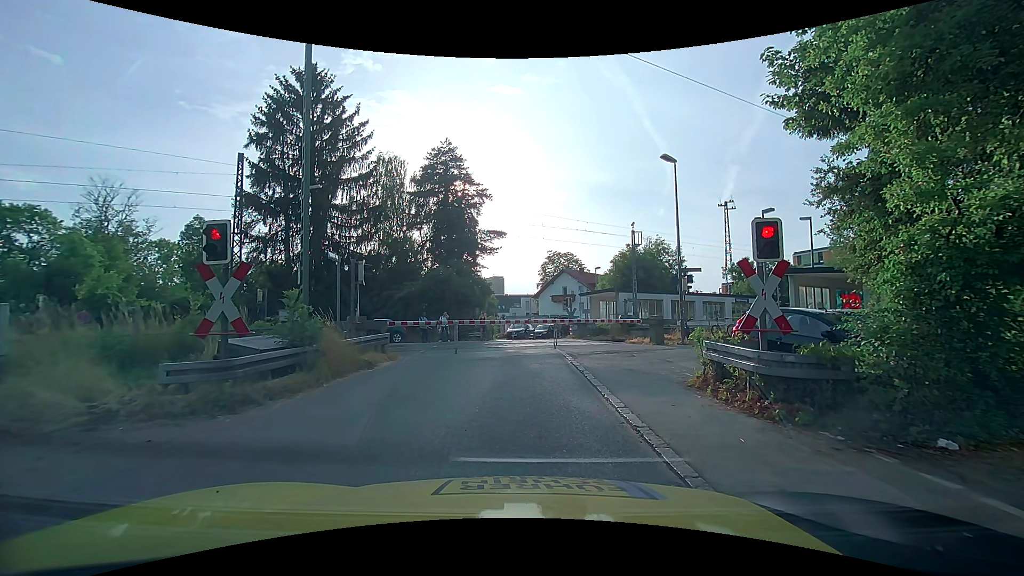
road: unclassified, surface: asphalt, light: Day
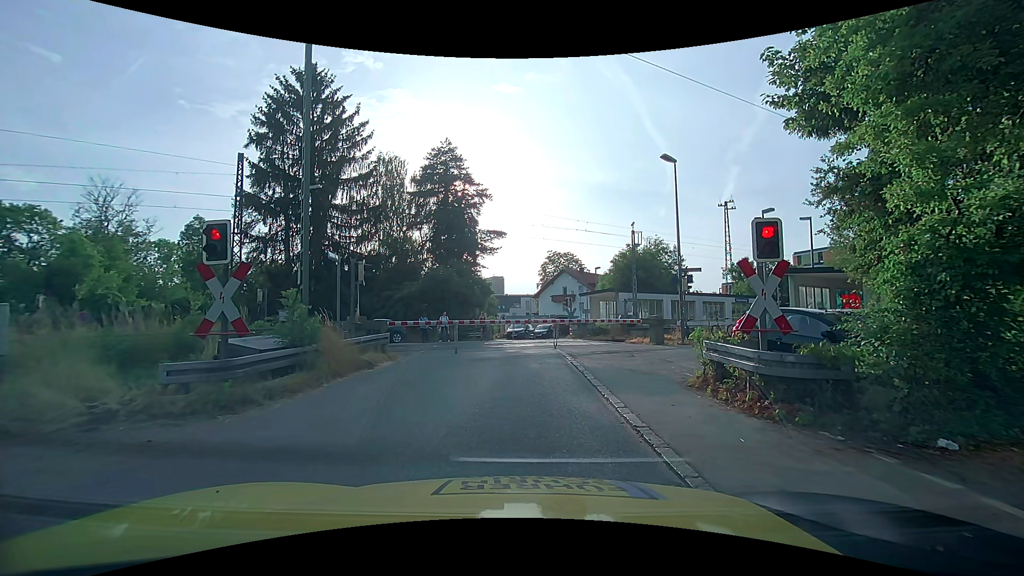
(0.0, 0.0) m; 0°
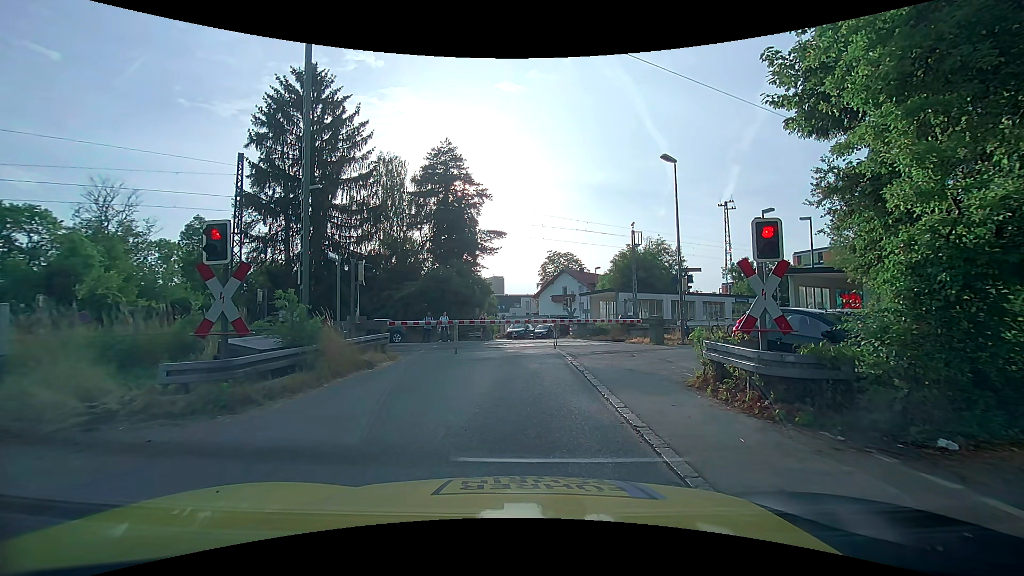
(0.0, 0.0) m; 0°
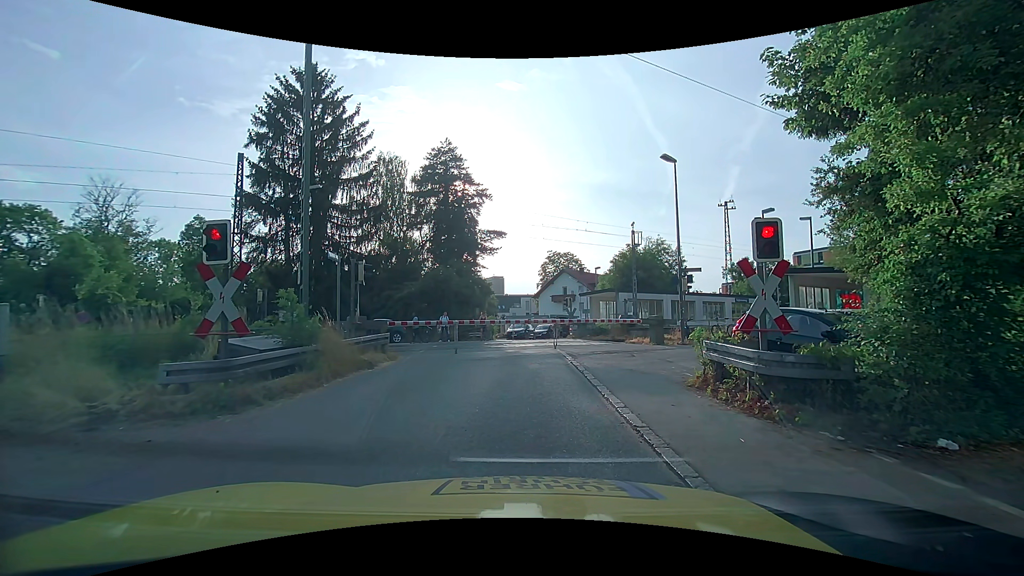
(0.0, 0.0) m; 0°
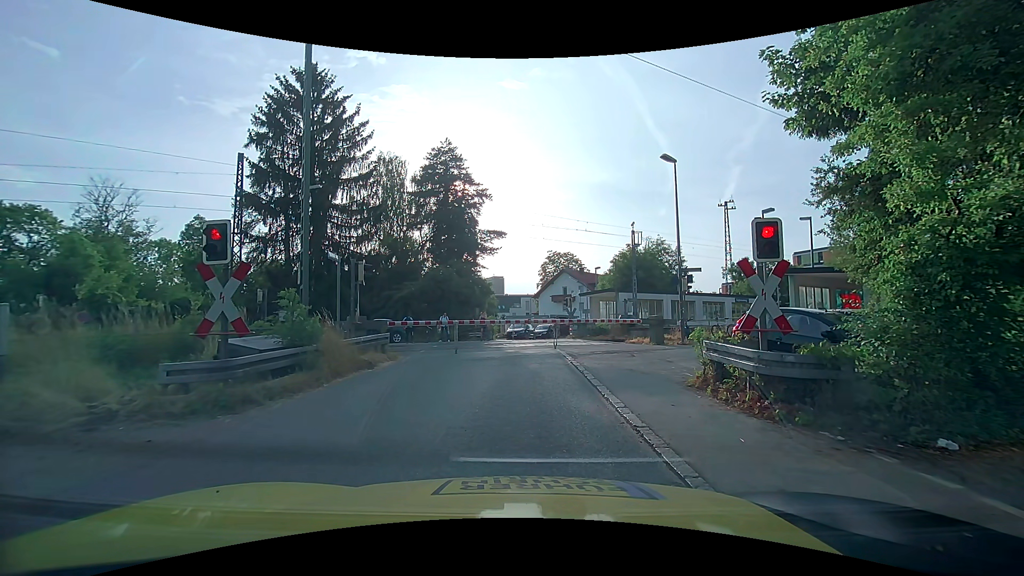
(0.0, 0.0) m; 0°
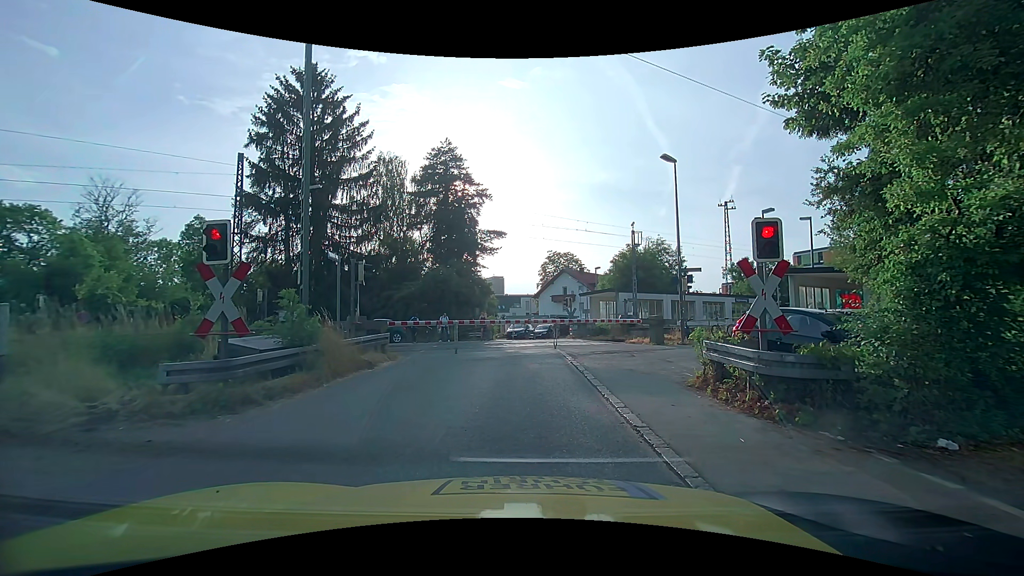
(0.0, 0.0) m; 0°
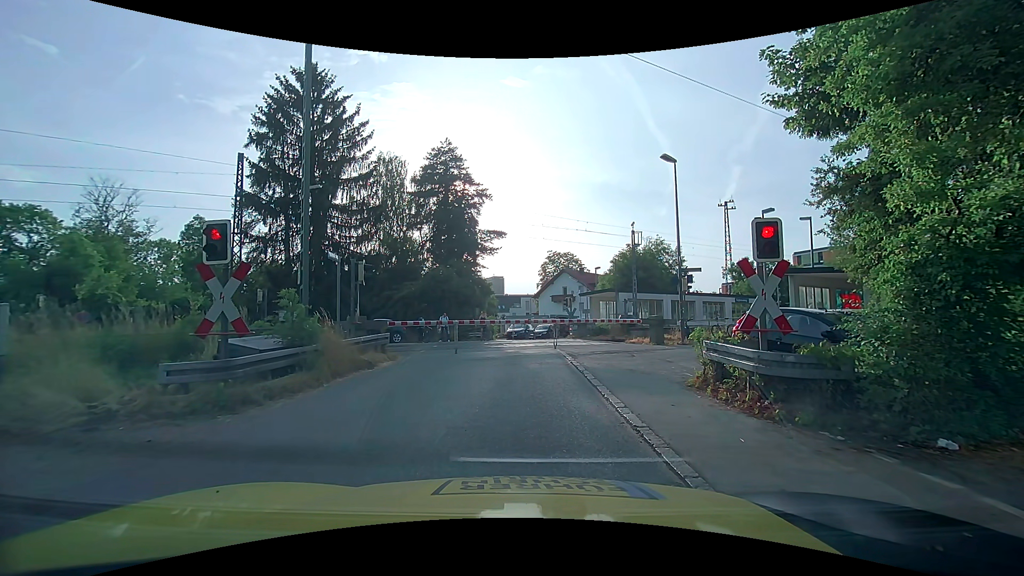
(0.0, 0.0) m; 0°
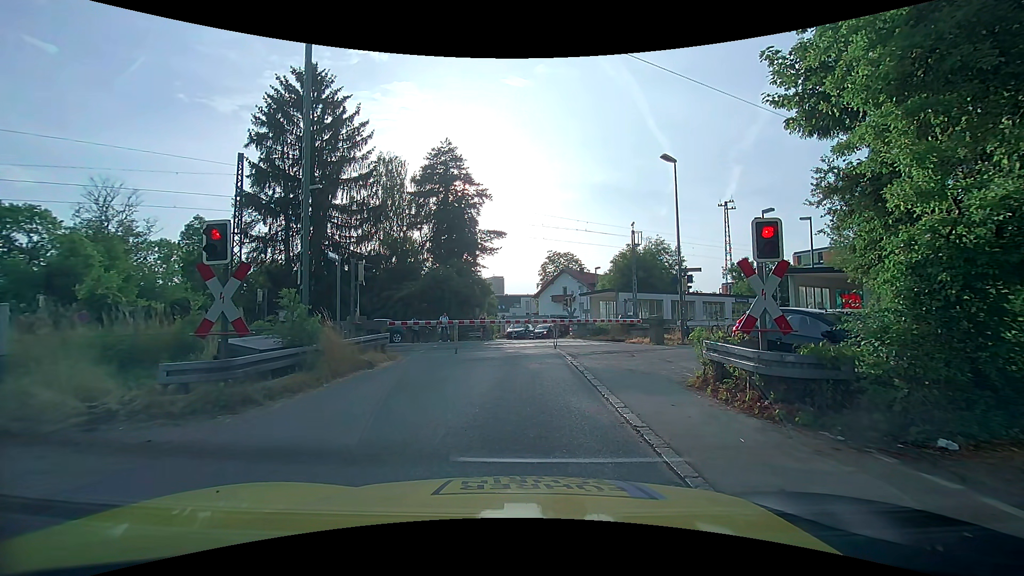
(0.0, 0.0) m; 0°
